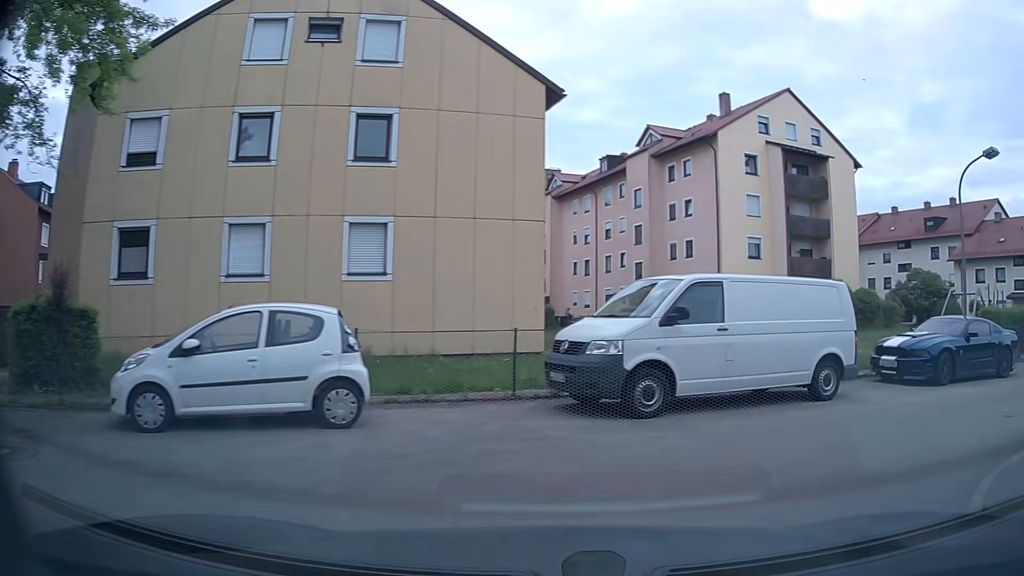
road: residential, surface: asphalt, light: Day
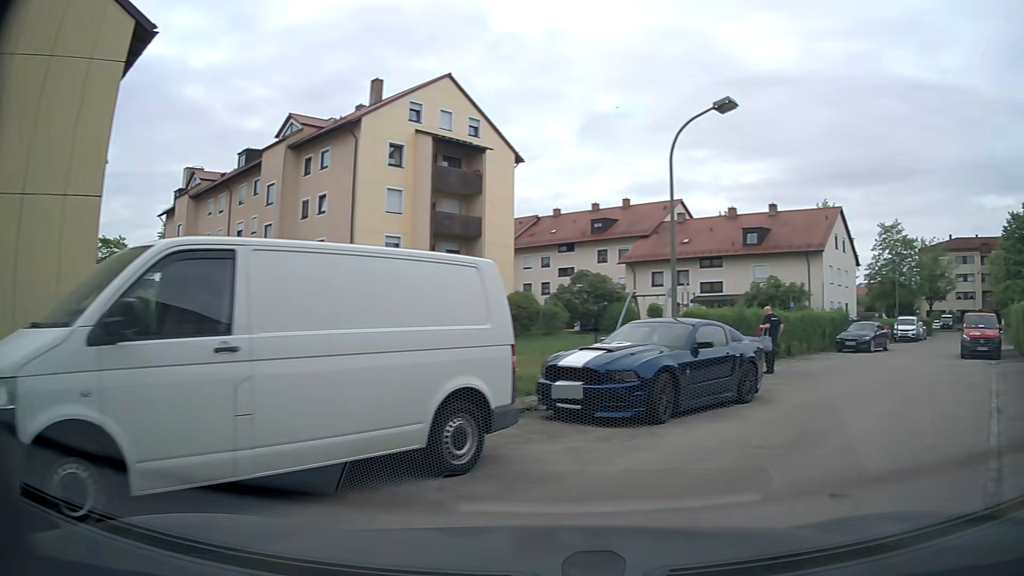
(+1.3, +5.0) m; +30°
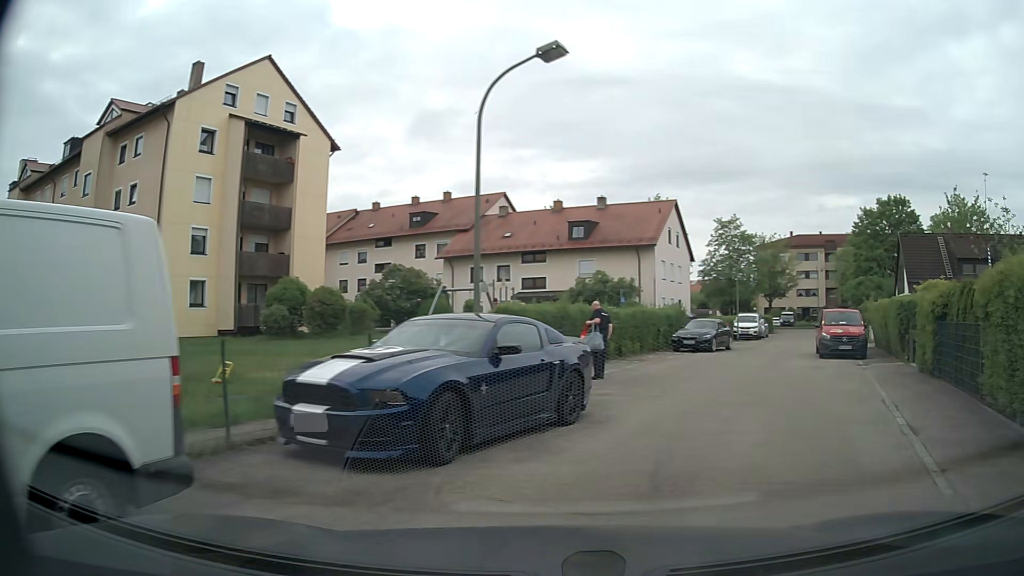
(+0.3, +2.8) m; +14°
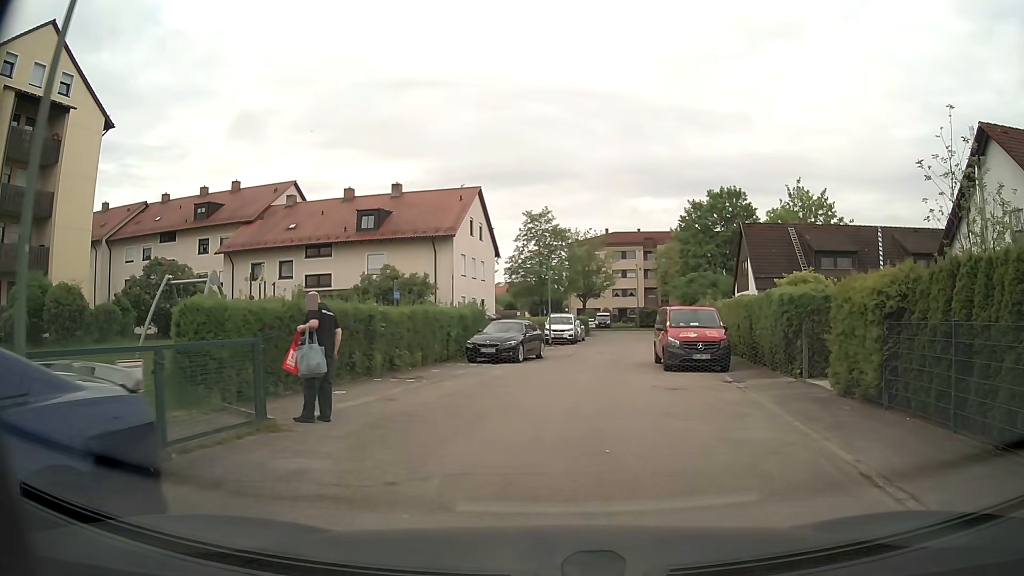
(+1.0, +6.4) m; +14°
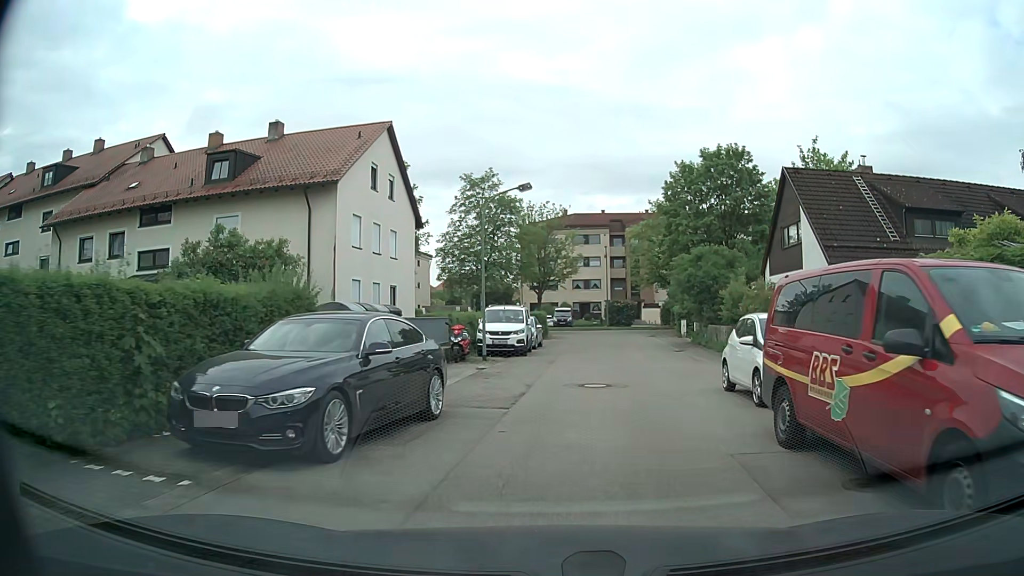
(+0.6, +16.1) m; +4°
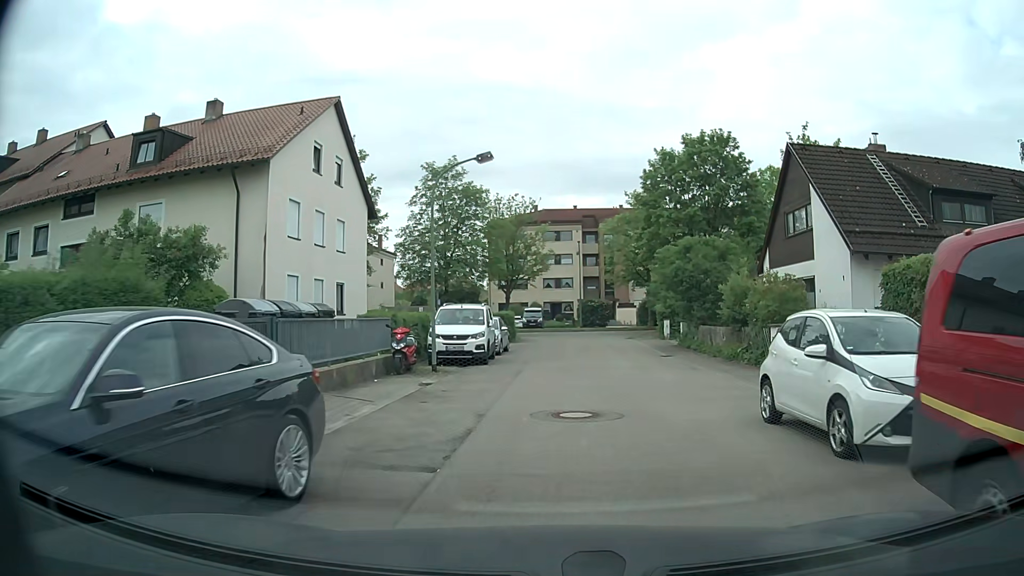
(+0.1, +4.2) m; +3°
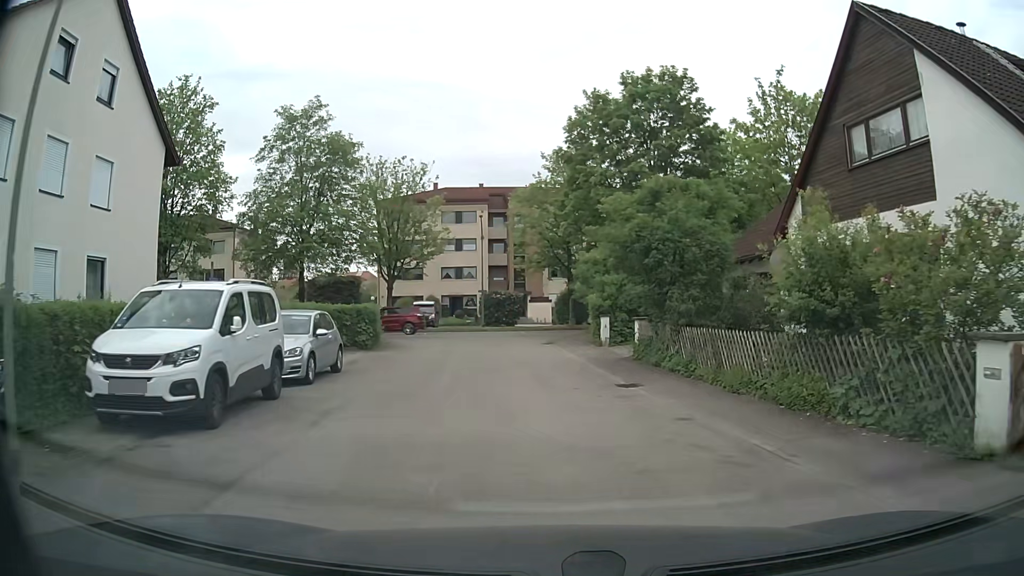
(+0.8, +12.5) m; +7°
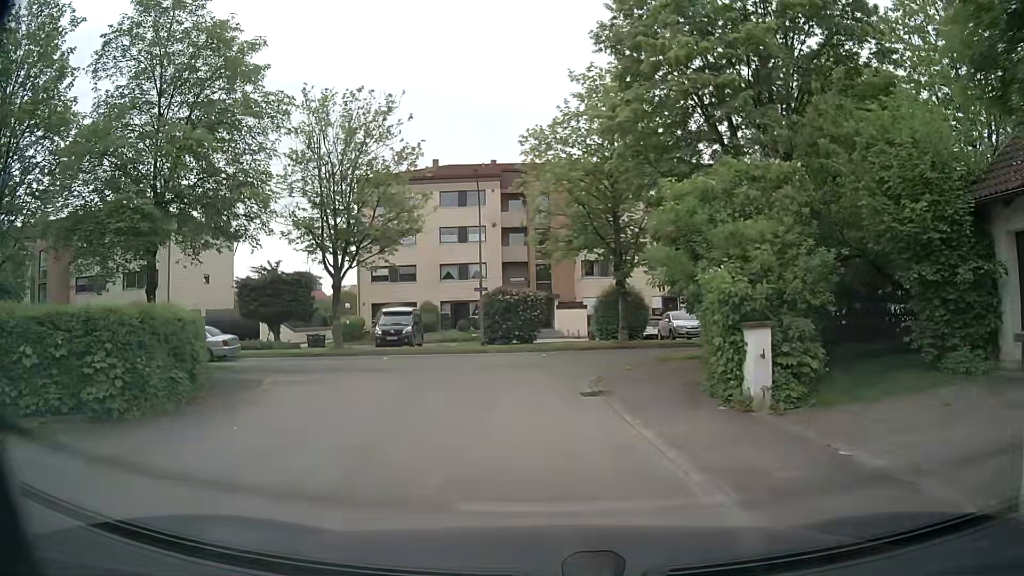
(-0.1, +16.5) m; -3°
